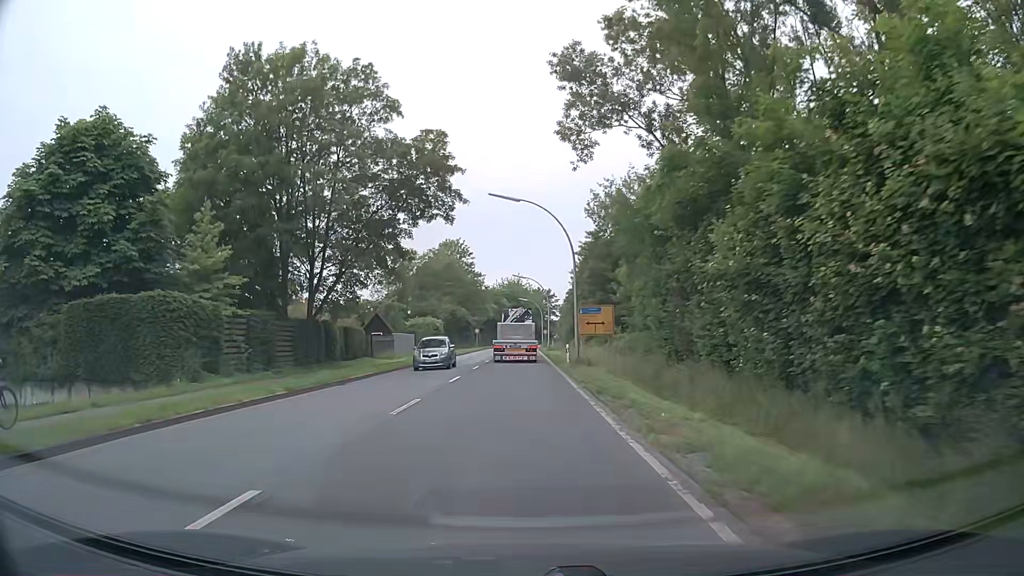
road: secondary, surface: asphalt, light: Day
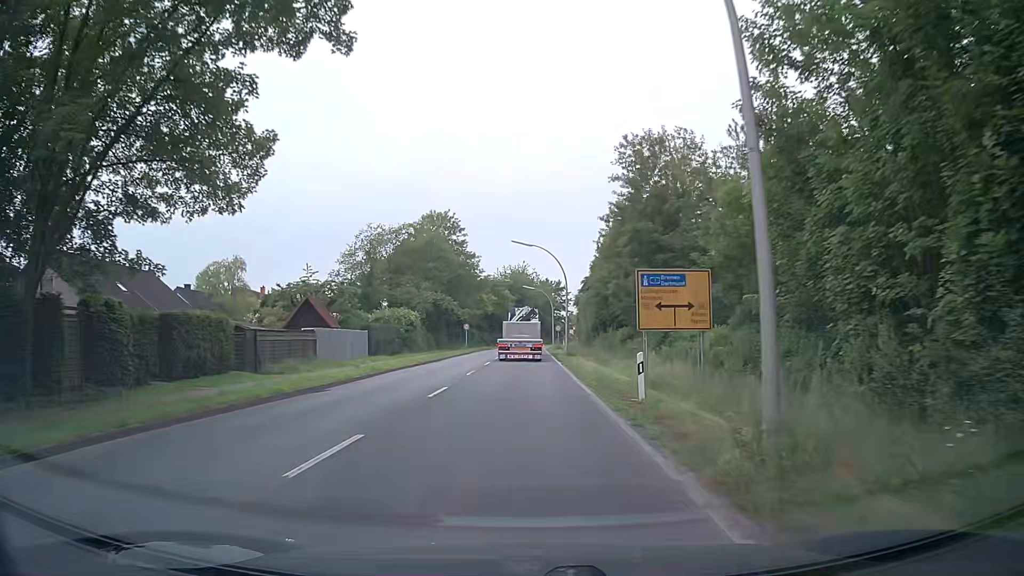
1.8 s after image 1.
(-0.1, +23.7) m; -1°
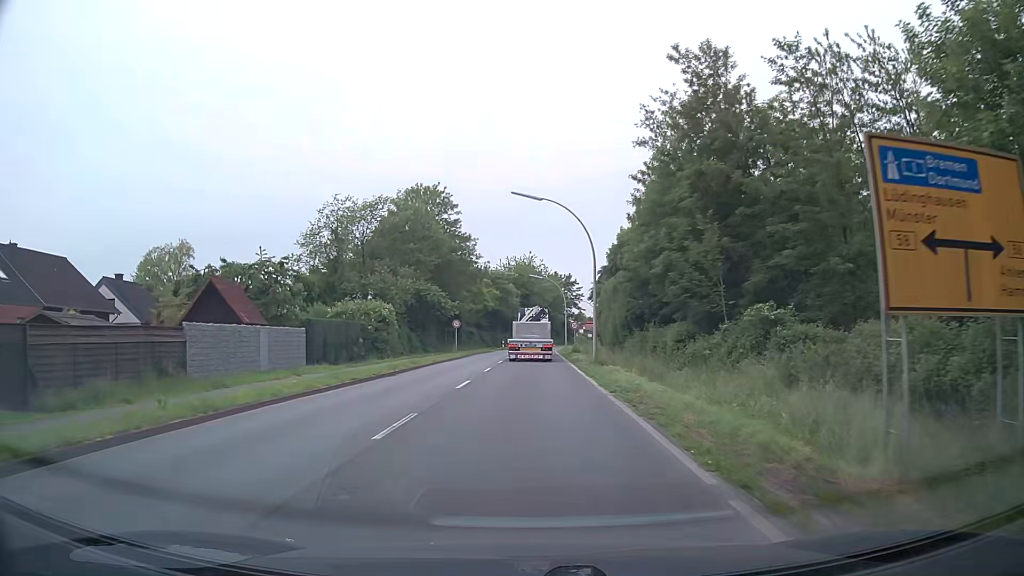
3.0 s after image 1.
(0.0, +15.6) m; -1°
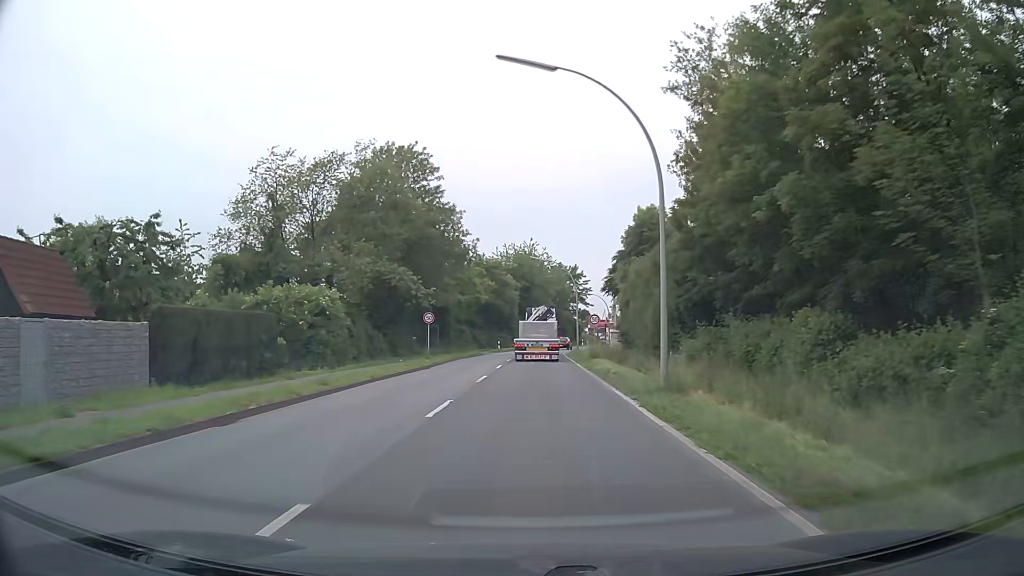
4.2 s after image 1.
(+0.3, +15.5) m; +1°
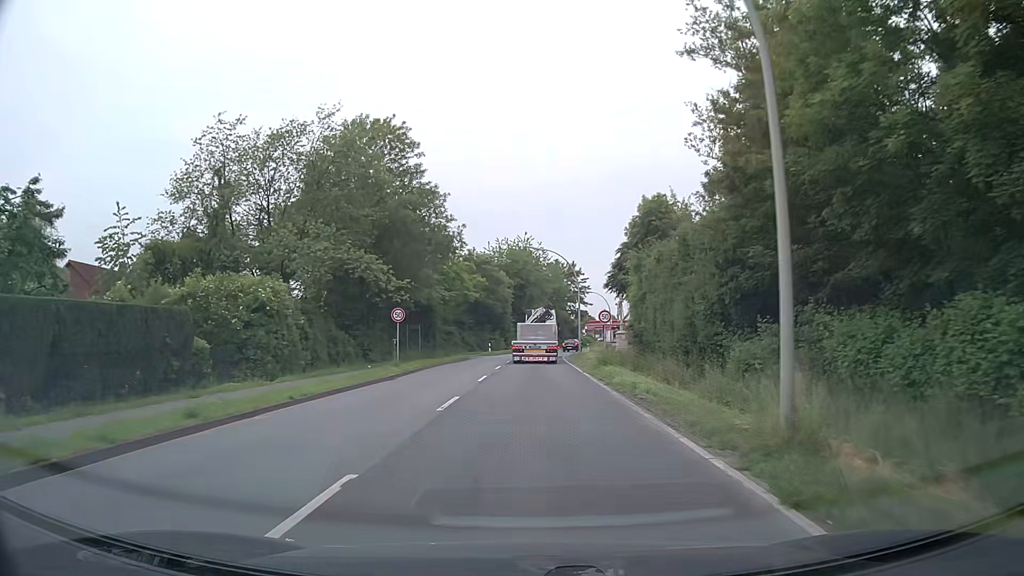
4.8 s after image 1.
(+0.1, +7.7) m; +1°
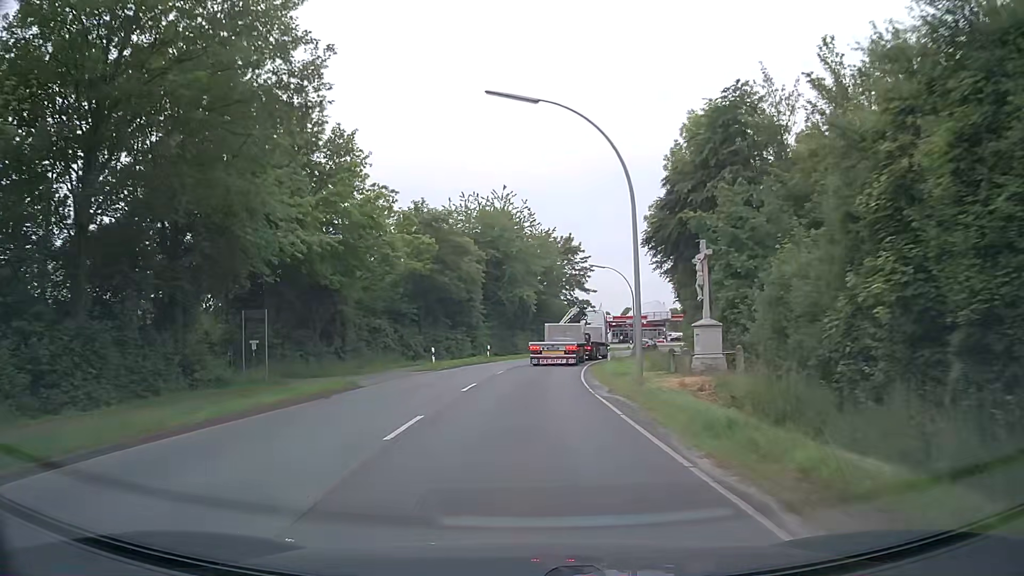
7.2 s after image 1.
(+0.4, +30.7) m; +1°
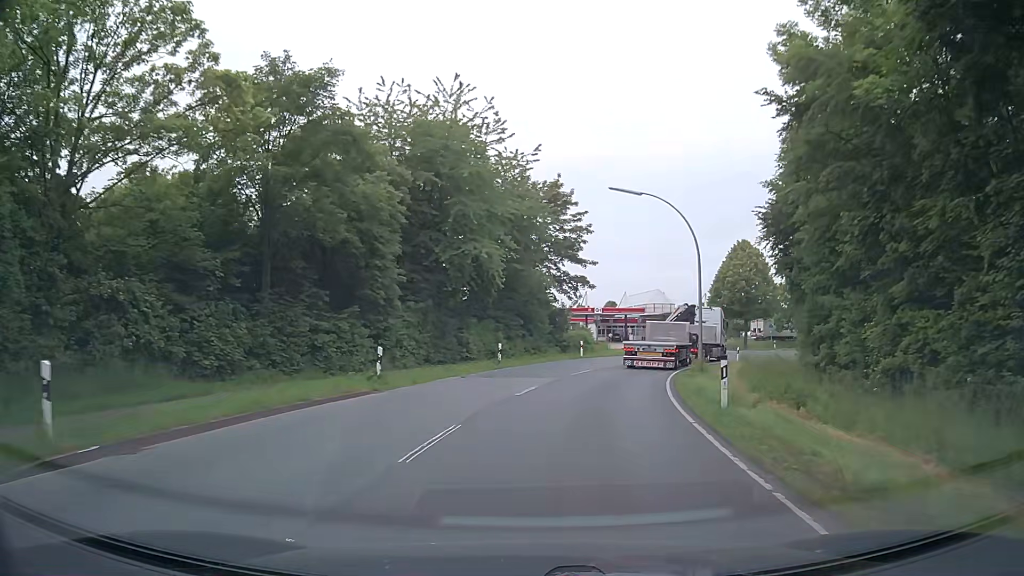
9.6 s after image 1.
(+0.4, +29.0) m; +2°
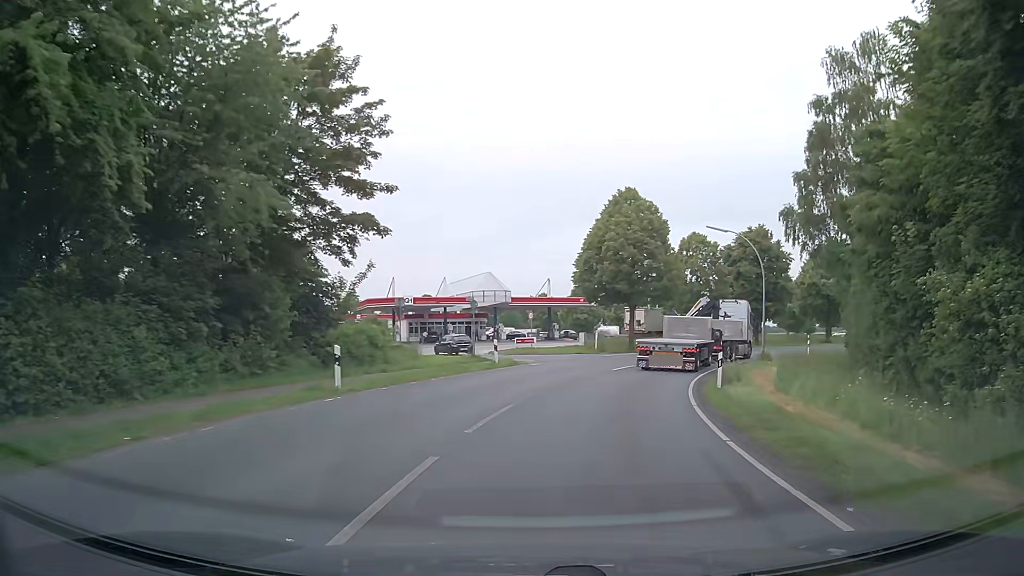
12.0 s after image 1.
(+3.2, +27.2) m; +16°
